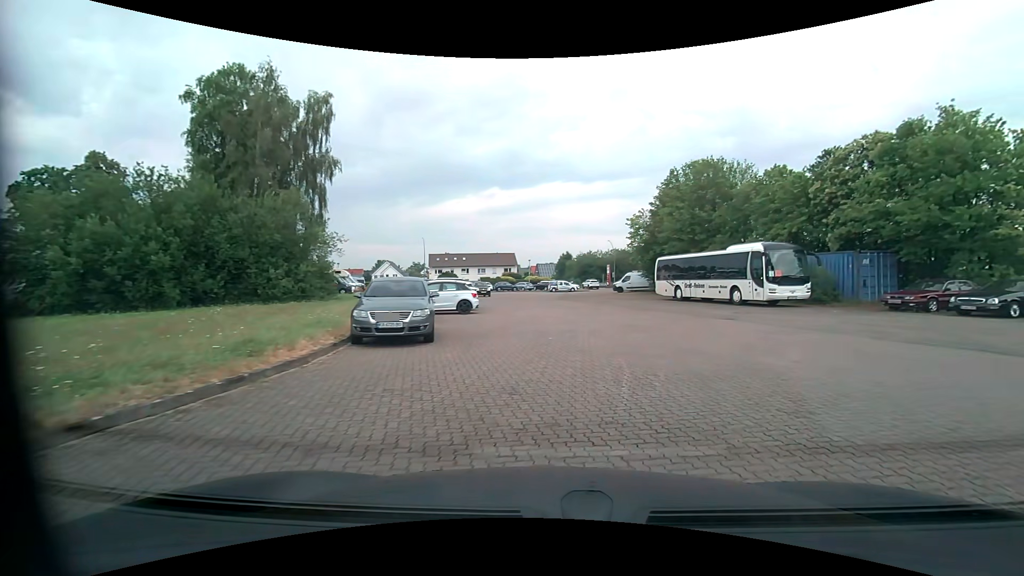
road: service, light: Day
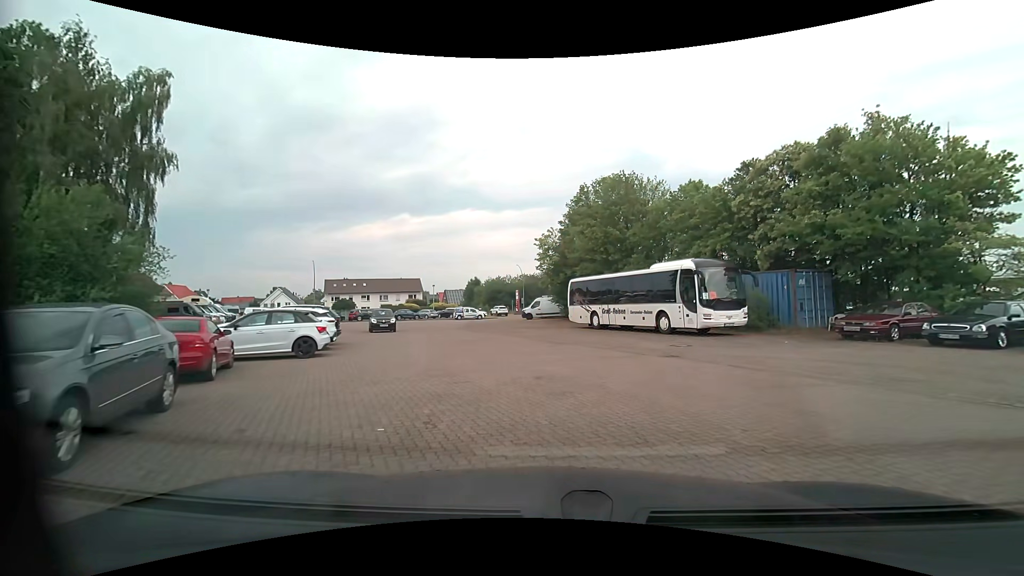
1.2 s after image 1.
(+0.6, +6.4) m; +10°
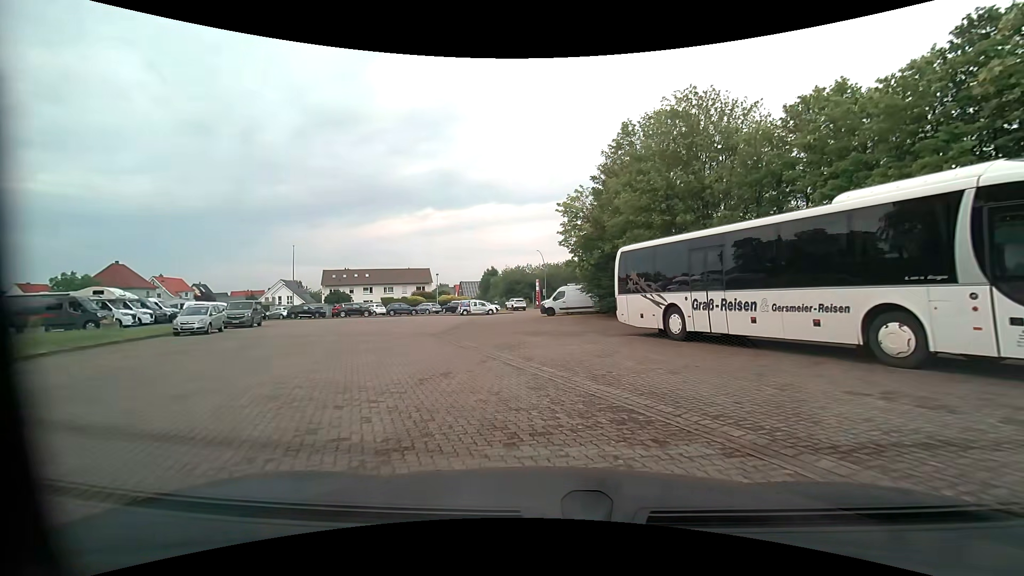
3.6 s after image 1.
(-0.2, +14.3) m; -3°
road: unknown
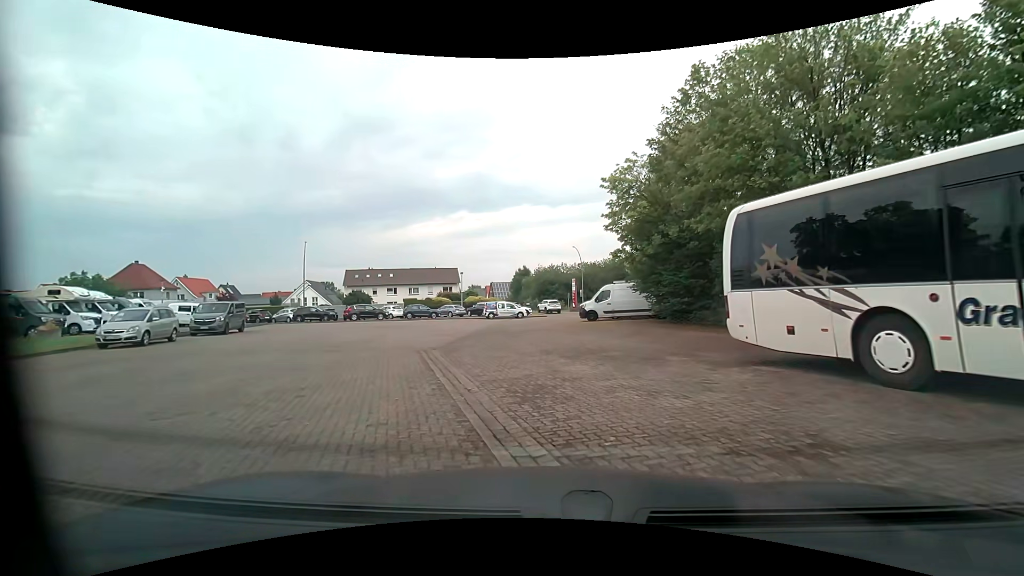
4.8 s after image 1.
(-0.3, +7.5) m; -3°
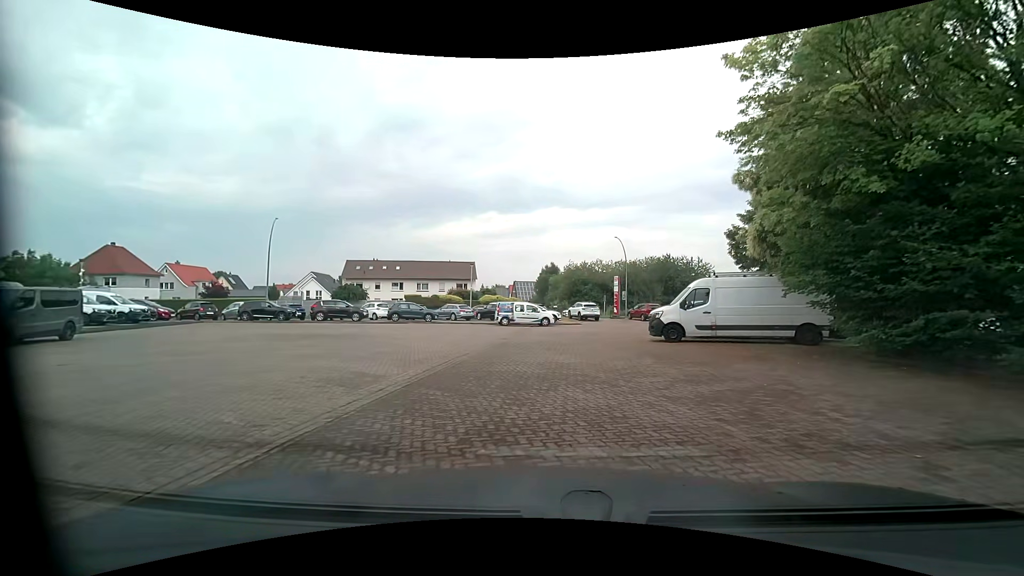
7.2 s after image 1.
(-0.9, +14.2) m; -4°
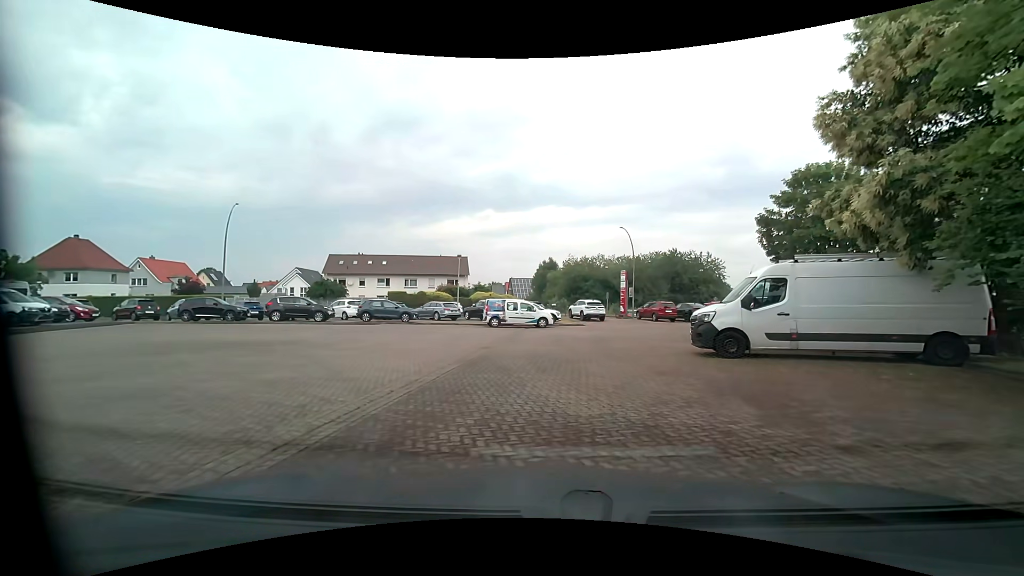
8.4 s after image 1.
(-0.1, +5.9) m; -2°
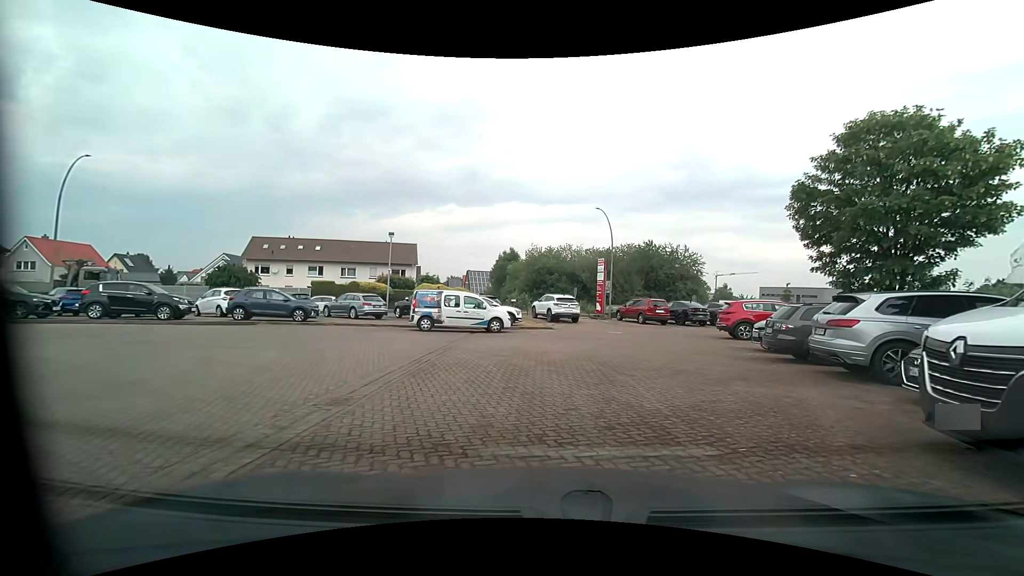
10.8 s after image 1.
(+0.3, +9.7) m; +5°
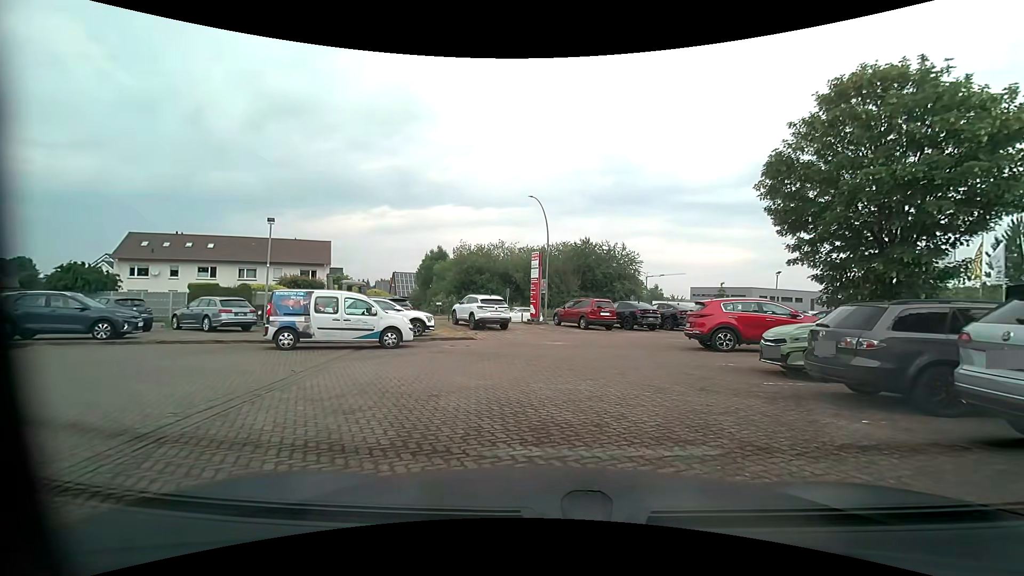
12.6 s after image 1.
(+0.5, +6.0) m; +6°
